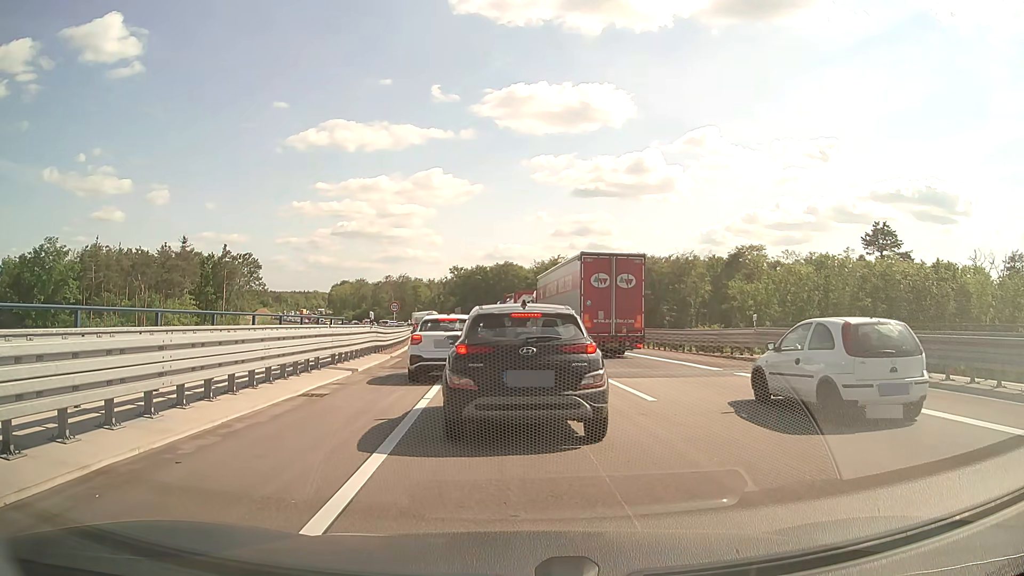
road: motorway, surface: asphalt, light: Day
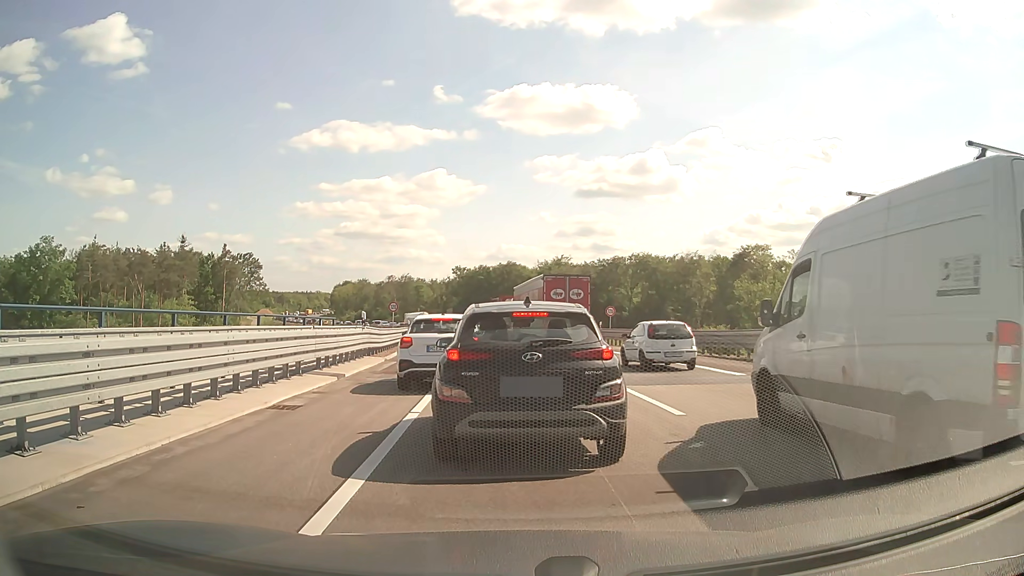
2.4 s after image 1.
(0.0, +1.7) m; 0°
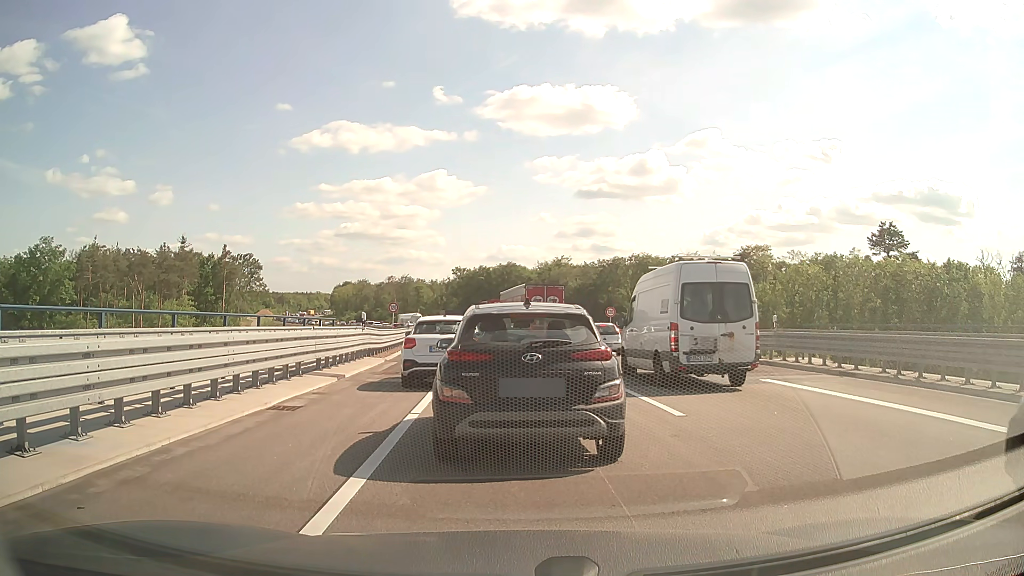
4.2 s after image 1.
(0.0, +0.1) m; 0°
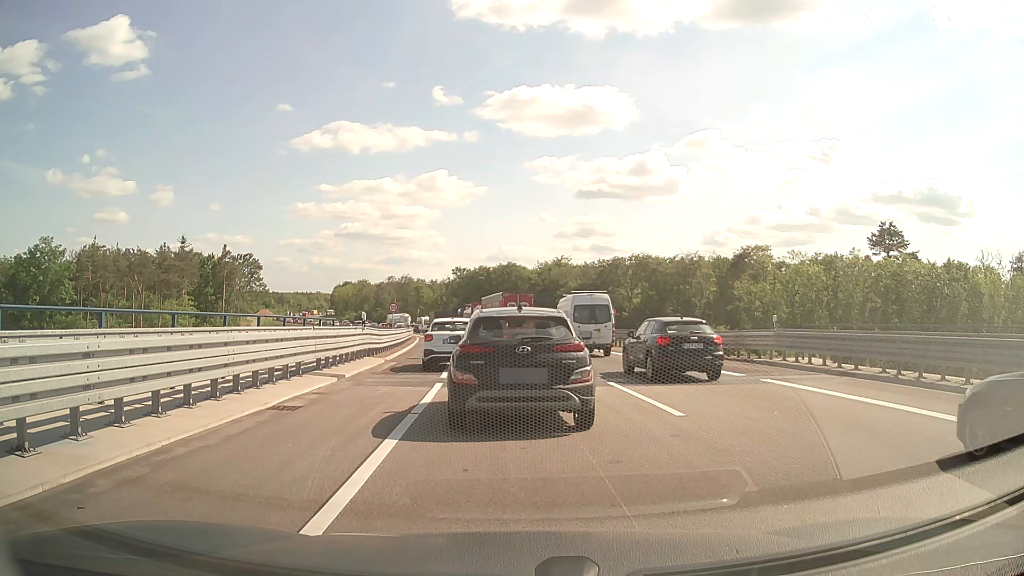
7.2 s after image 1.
(0.0, 0.0) m; 0°
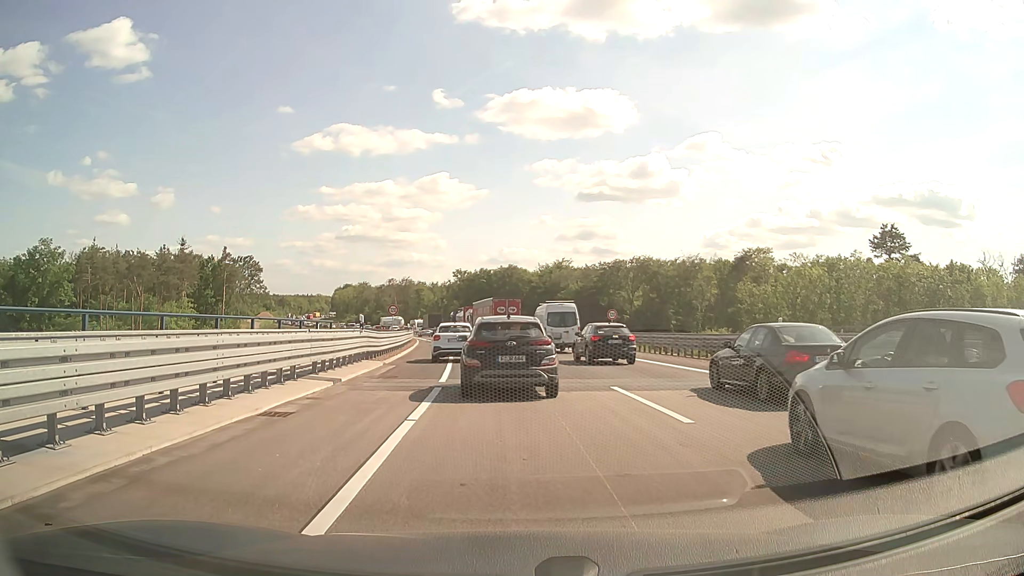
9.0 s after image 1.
(0.0, +0.5) m; 0°
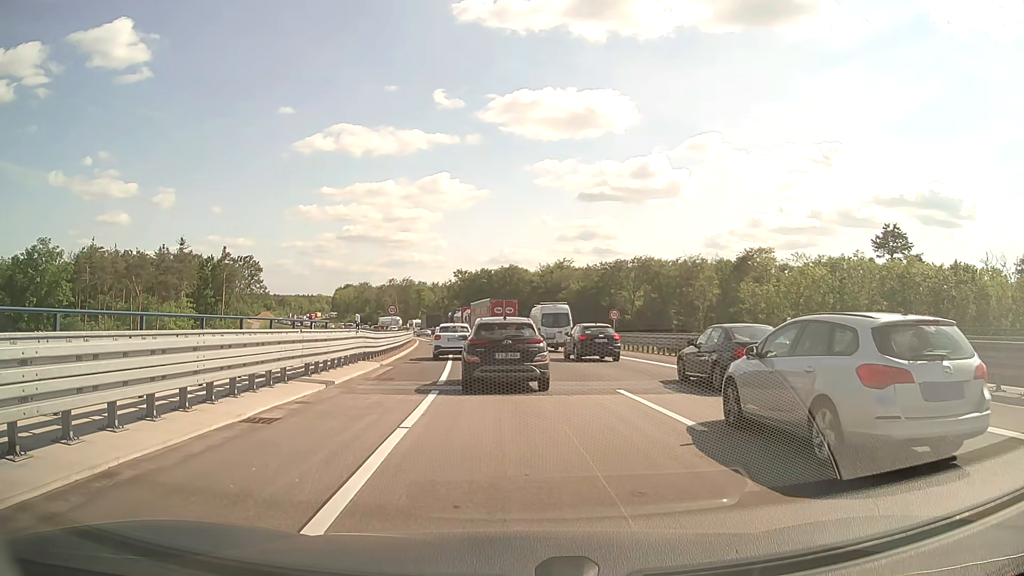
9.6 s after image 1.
(0.0, +0.8) m; +1°
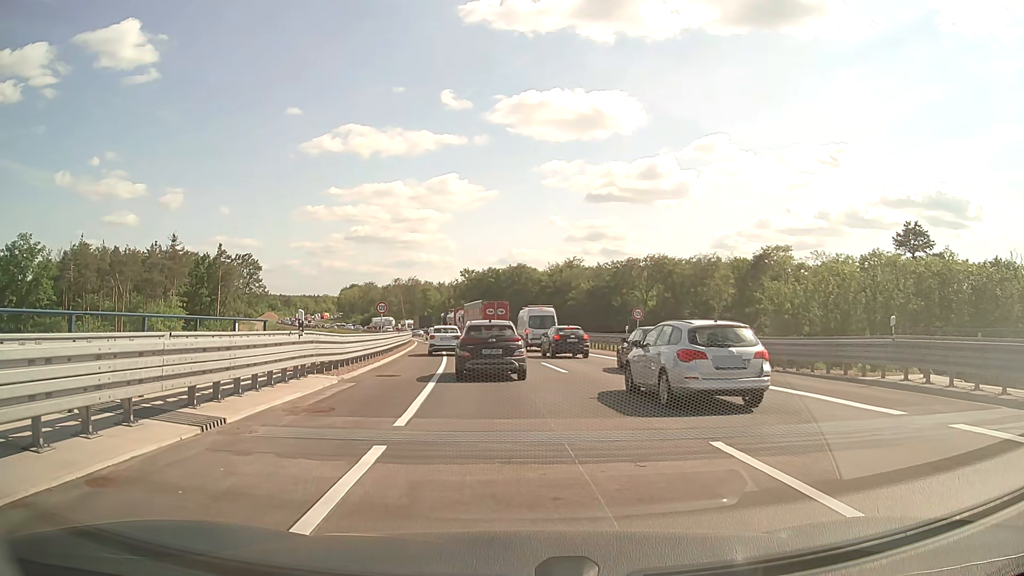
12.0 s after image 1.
(-0.1, +6.8) m; -1°
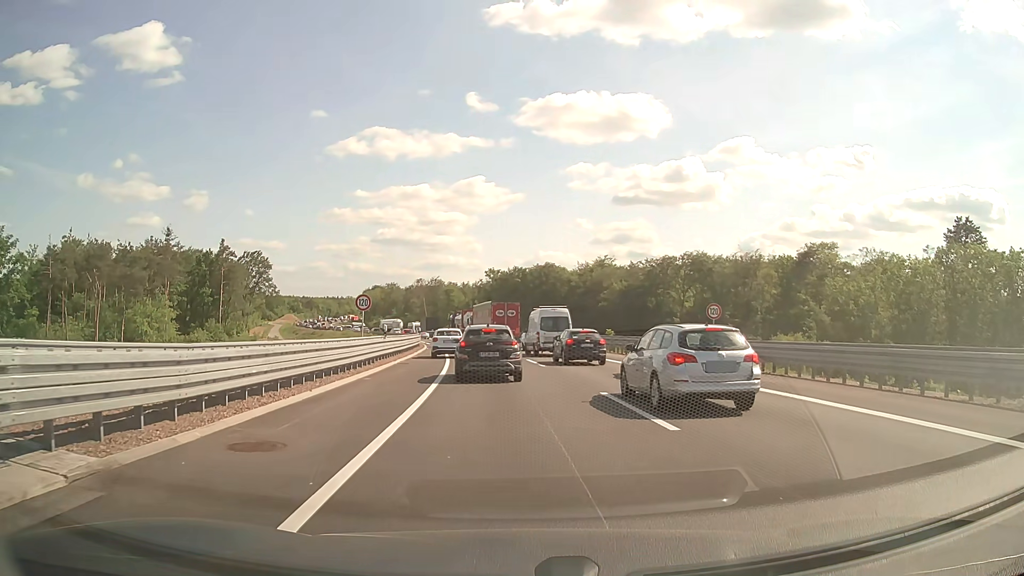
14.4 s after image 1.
(-0.1, +11.9) m; -2°
(0, +10) (-1, +20) (-1, +30) (-3, +40) (-4, +50) (-5, +60) (-7, +70) (-9, +79) (-11, +89) (-14, +99) m
